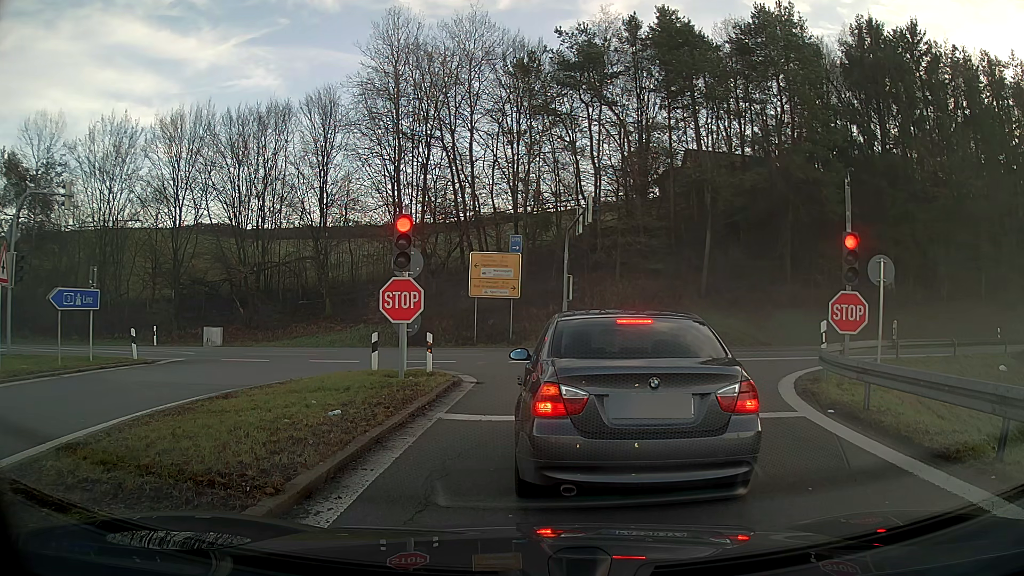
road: motorway_link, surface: asphalt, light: Day
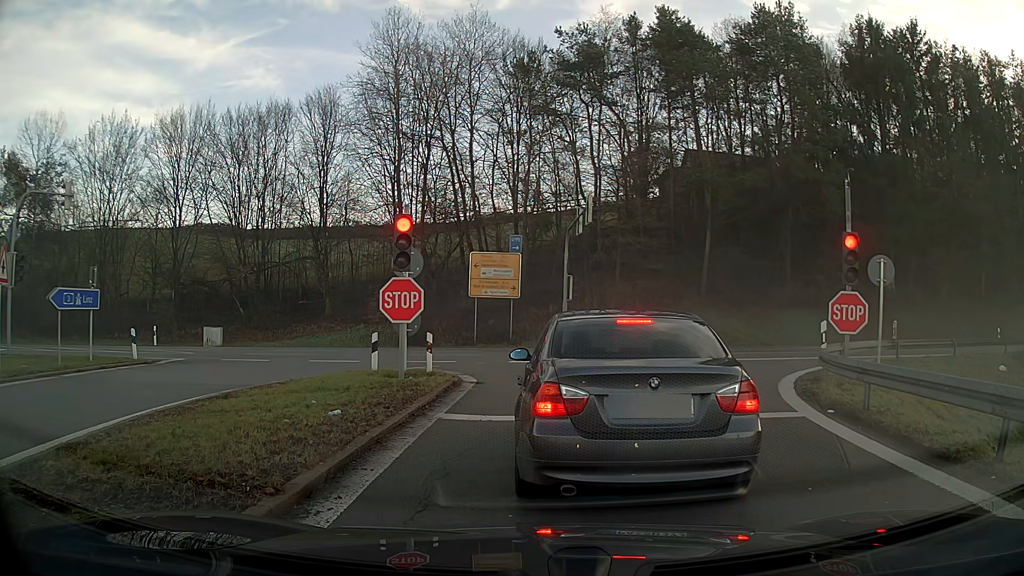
(0.0, 0.0) m; 0°
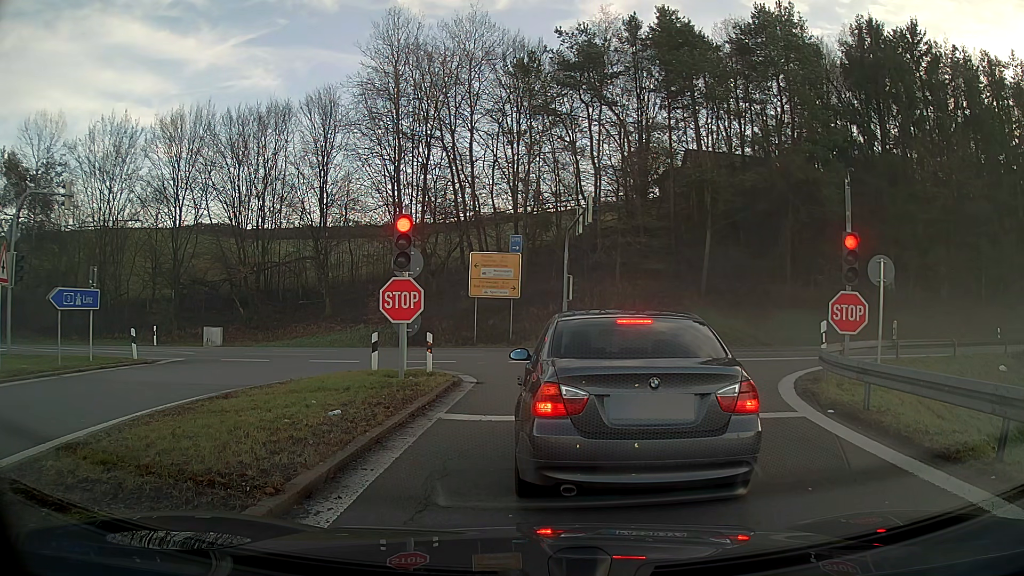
(0.0, 0.0) m; 0°
